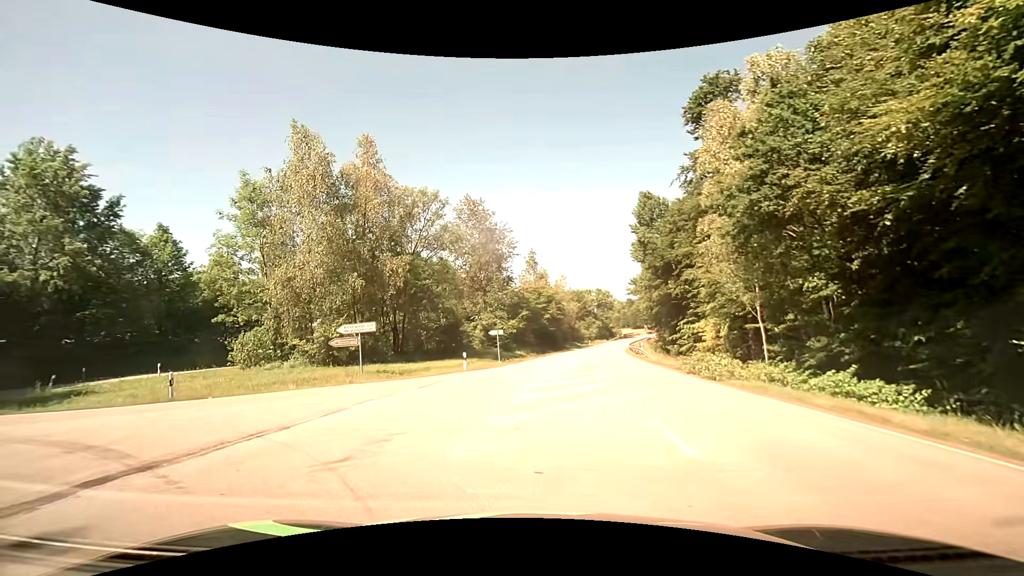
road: secondary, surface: asphalt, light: Day
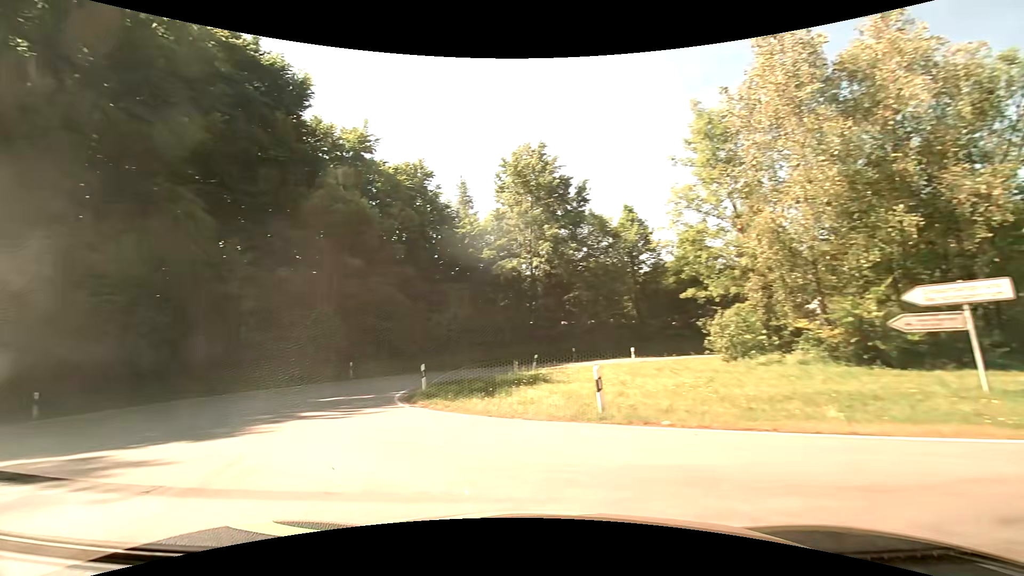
(-4.4, +11.2) m; -51°
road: tertiary
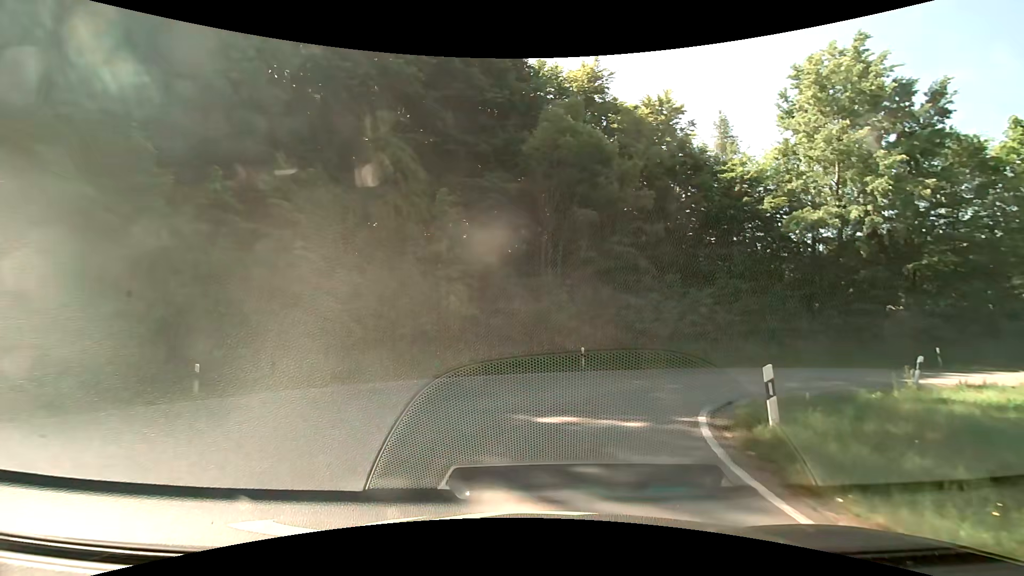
(-3.1, +9.4) m; -26°
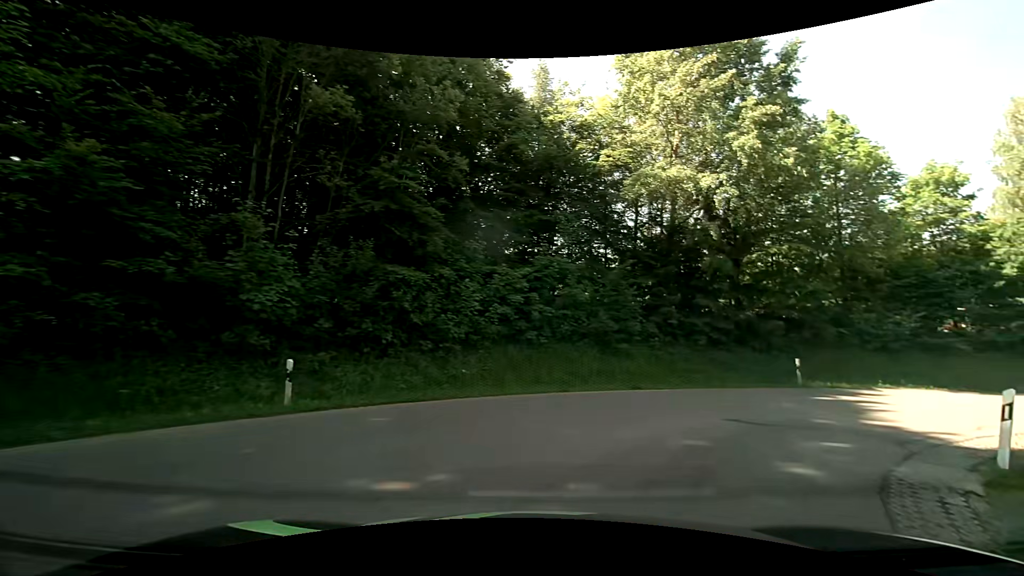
(+2.0, +12.1) m; +25°
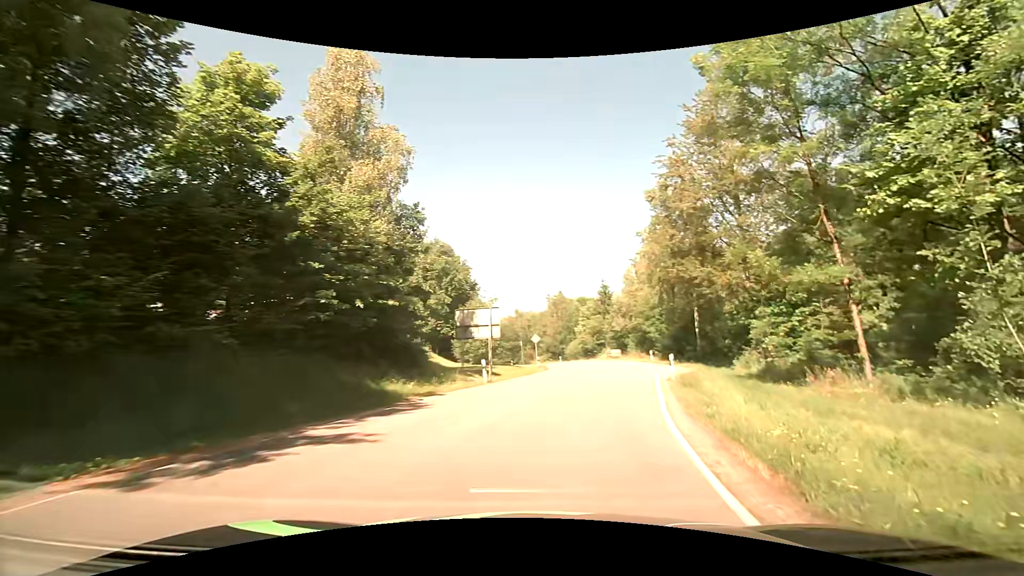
(+9.9, +14.3) m; +69°
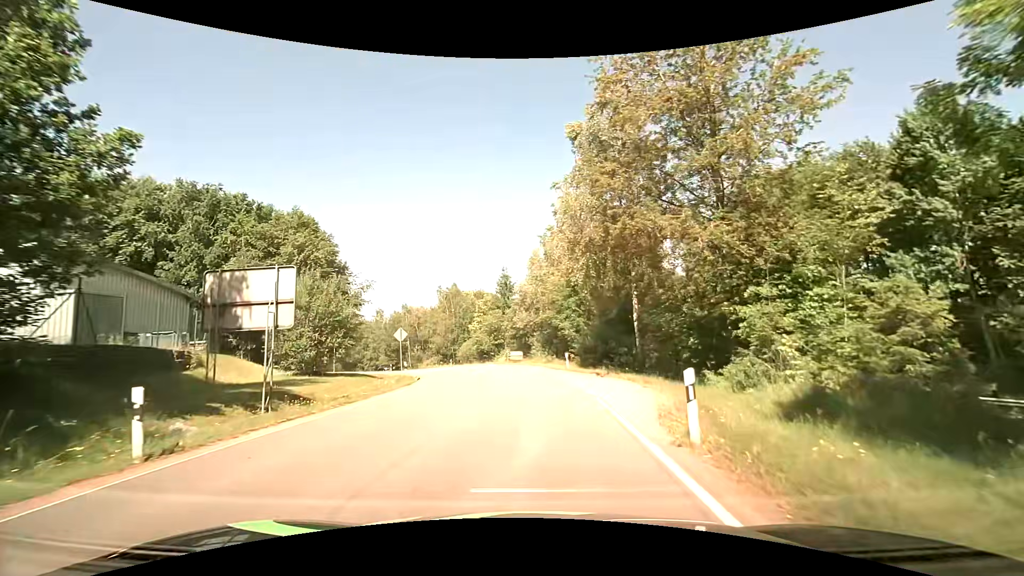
(+1.5, +14.3) m; +10°
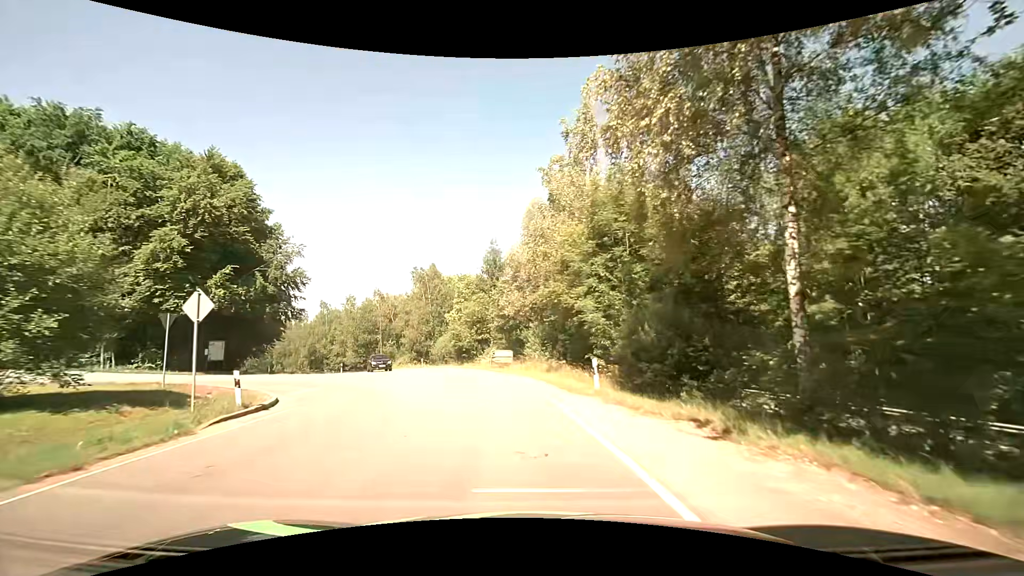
(+0.4, +16.7) m; +1°
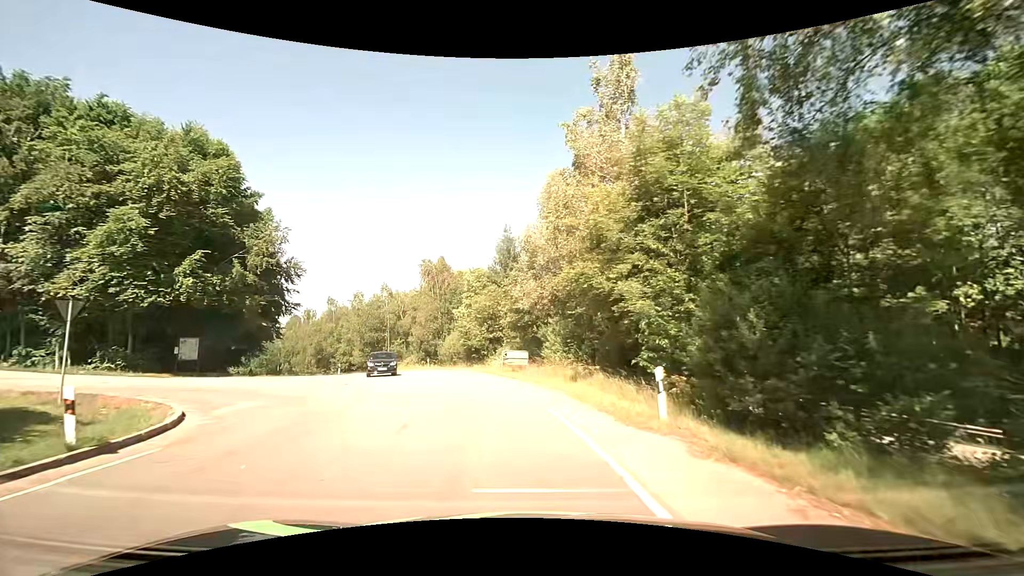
(-0.1, +5.5) m; -2°
(0, +10) (-2, +20) (-4, +30) (-7, +39) (-11, +48) (-16, +57) (-21, +66) (-27, +74) (-33, +82) (-39, +89) m
